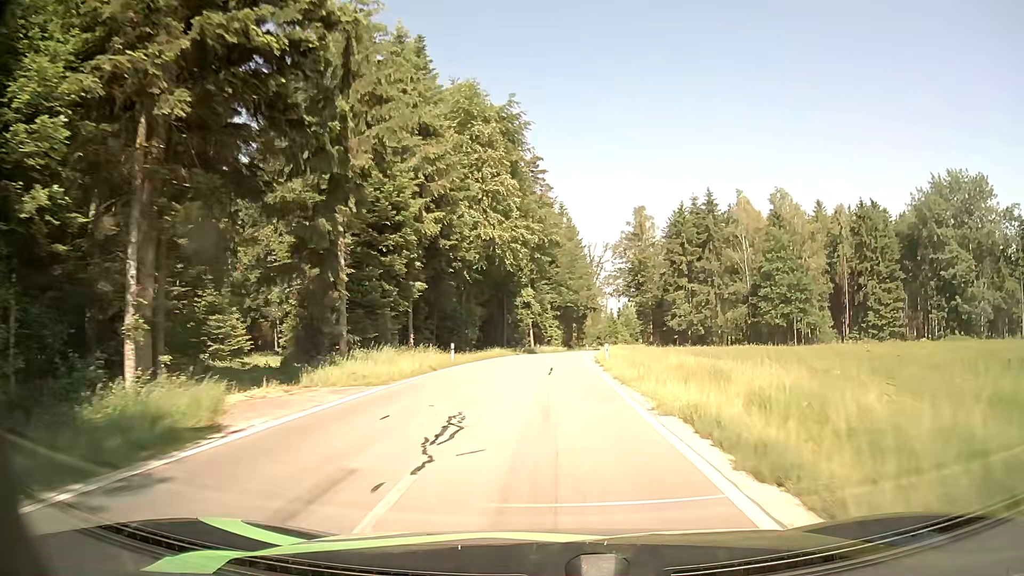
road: tertiary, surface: asphalt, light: Day
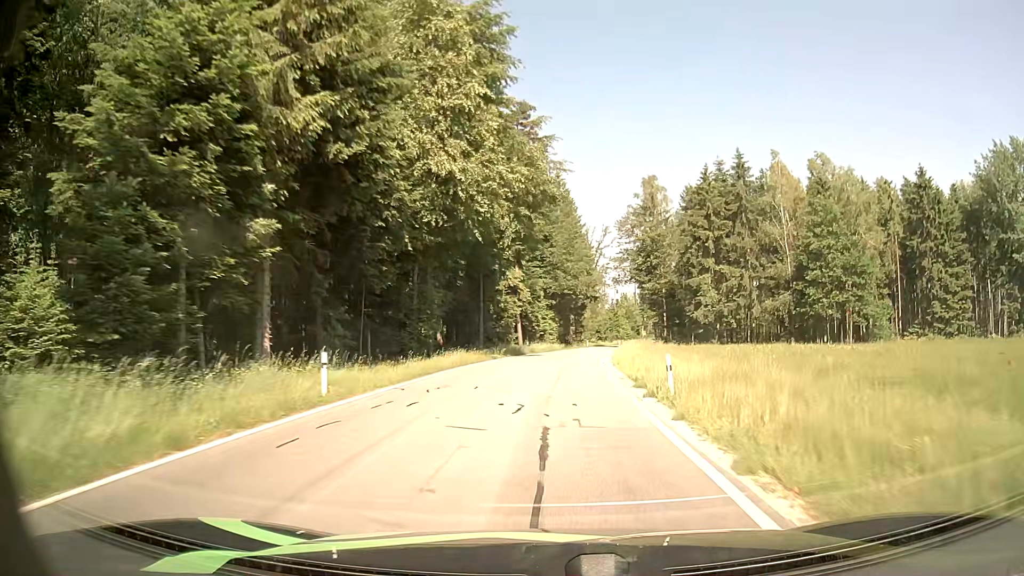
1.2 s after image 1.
(+0.1, +16.9) m; 0°
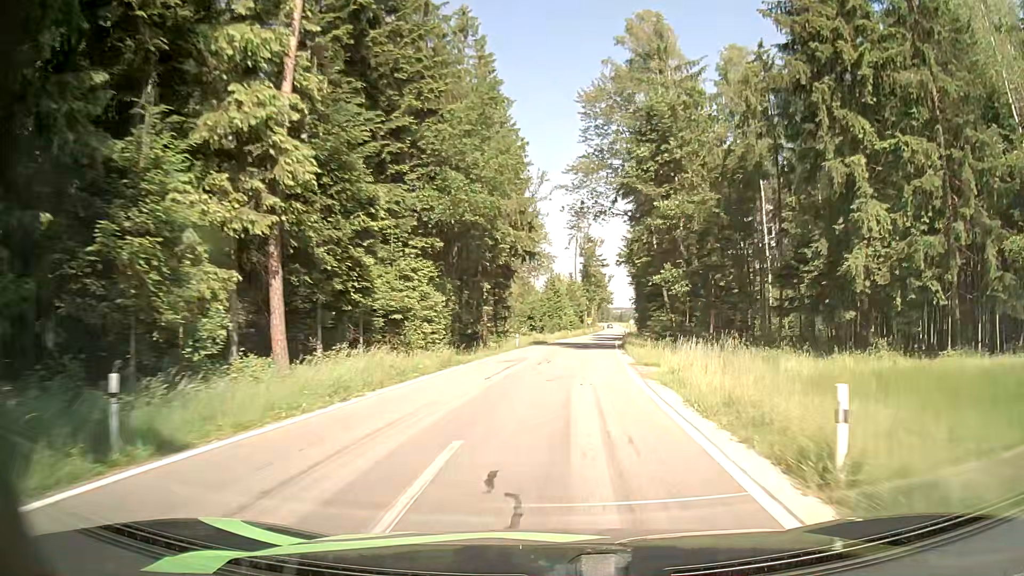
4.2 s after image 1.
(+2.7, +44.9) m; +7°
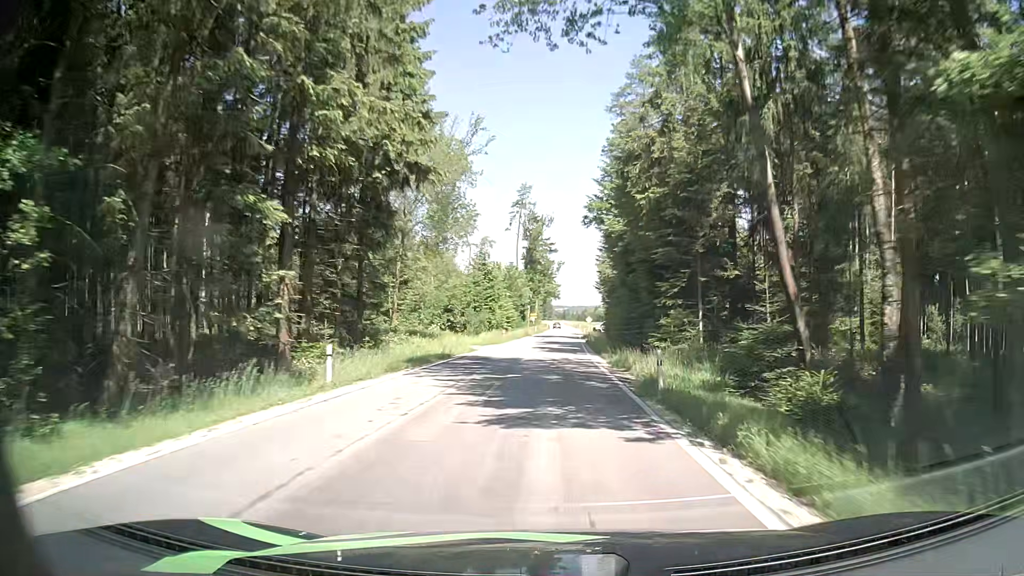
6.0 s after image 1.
(+1.3, +28.6) m; +5°
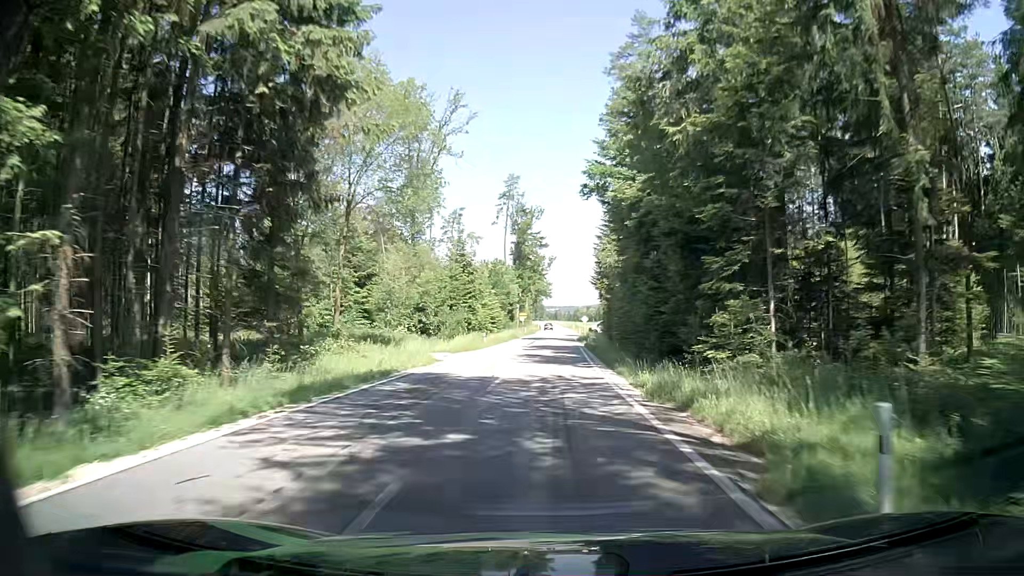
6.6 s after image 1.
(+0.1, +9.7) m; 0°
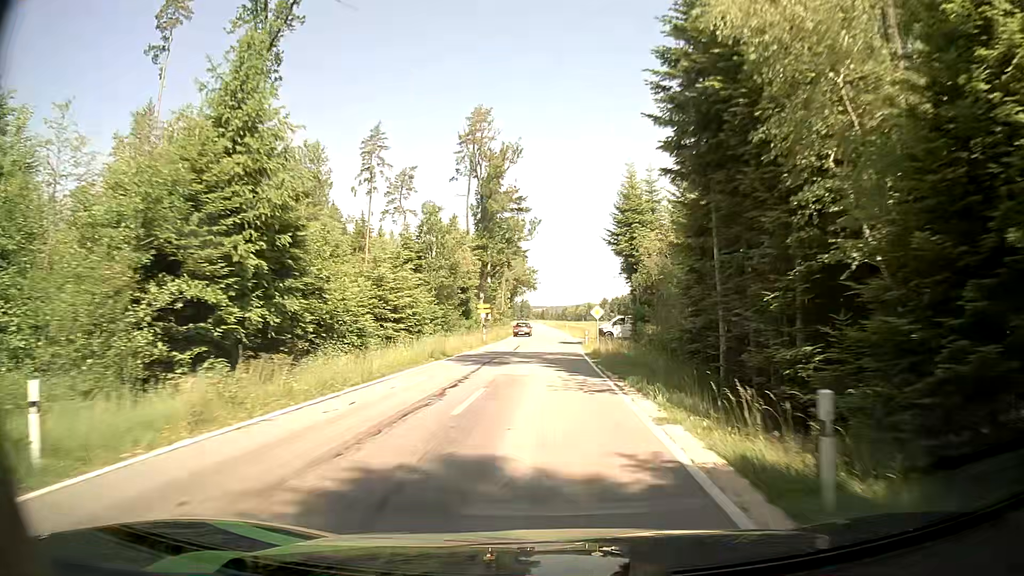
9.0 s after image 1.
(+0.6, +39.4) m; +1°
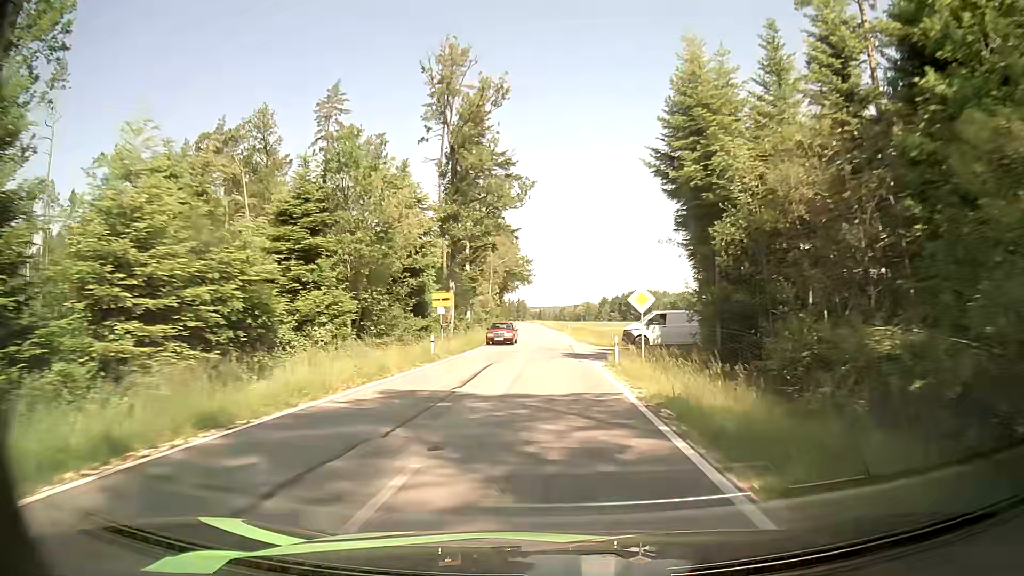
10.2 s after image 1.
(0.0, +20.0) m; 0°
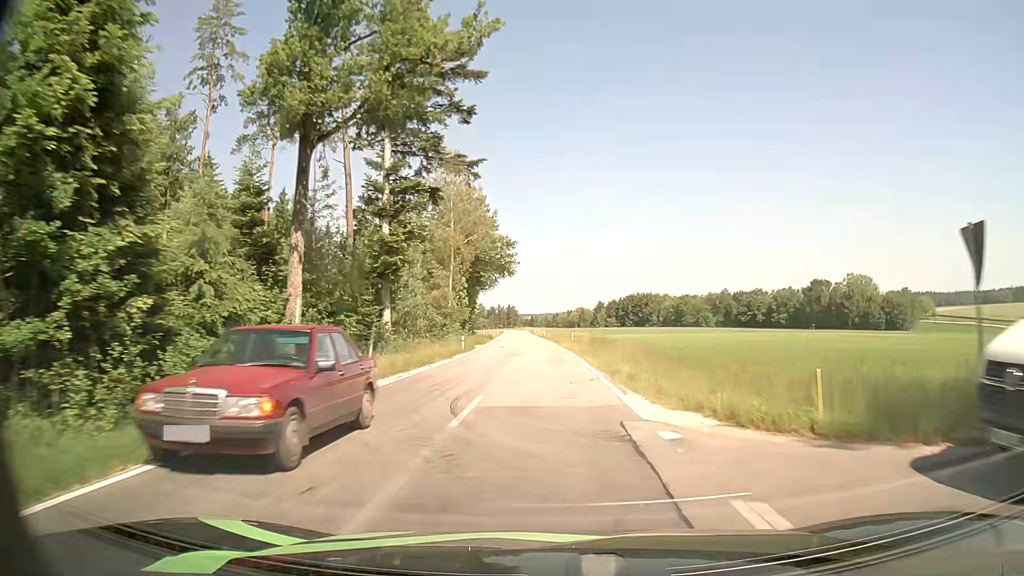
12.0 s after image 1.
(+0.2, +30.4) m; +1°
(0, +10) (0, +20) (0, +30) (-1, +40) (-1, +50) (-1, +60) (-2, +70) (-2, +80) (-3, +90) (-4, +100) m
